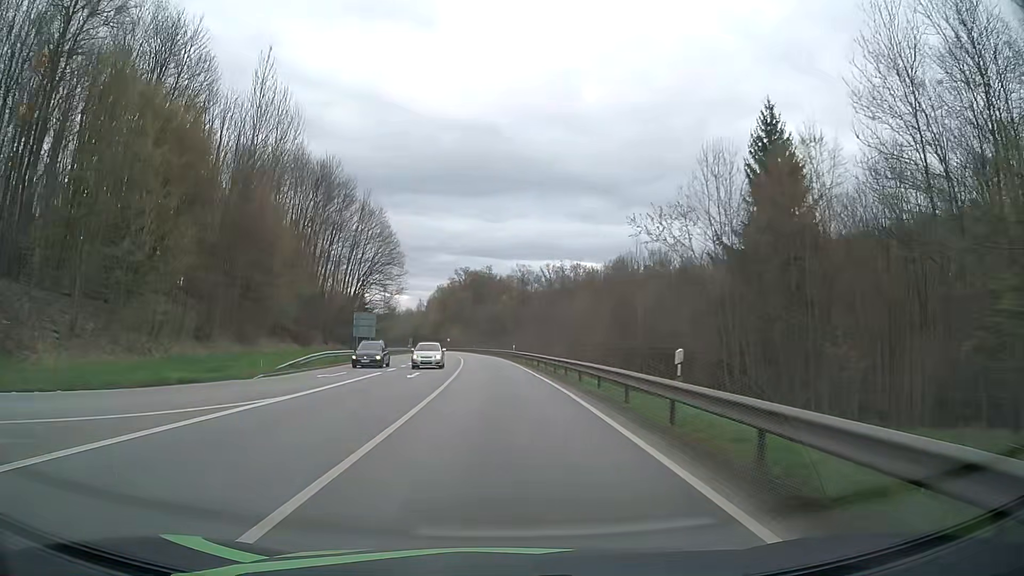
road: primary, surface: asphalt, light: Day
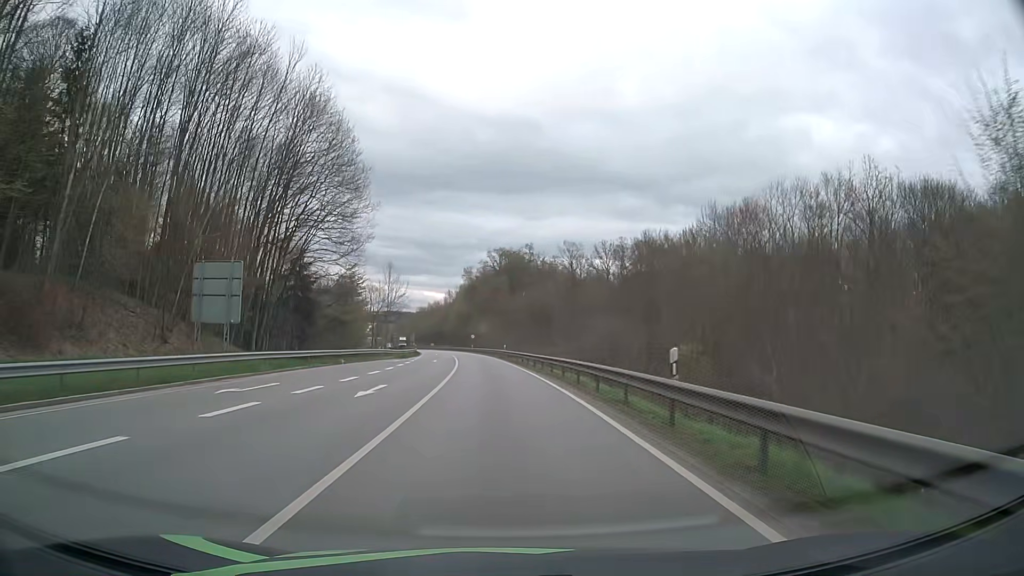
(-1.3, +48.1) m; -3°
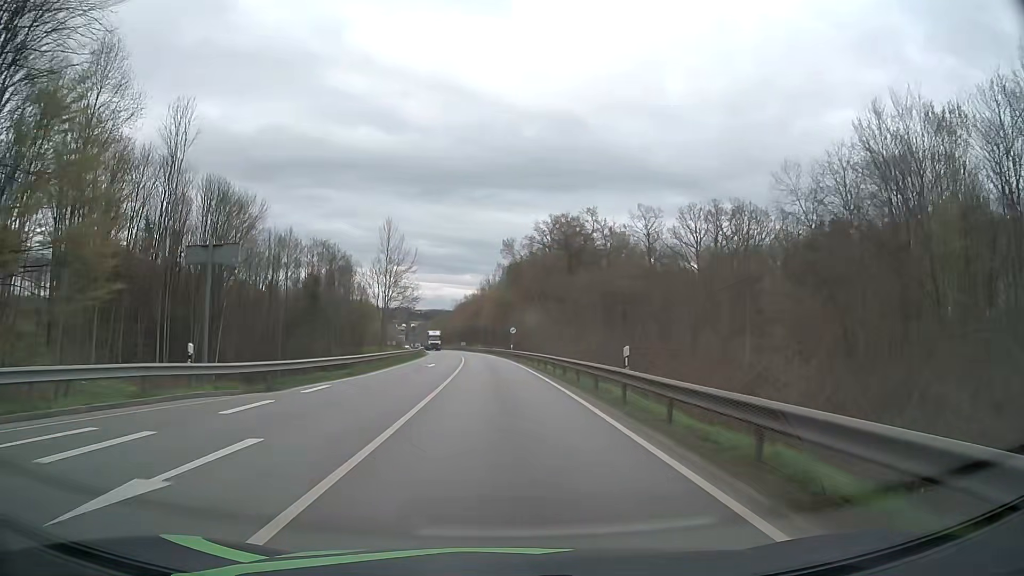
(-1.8, +47.7) m; -4°
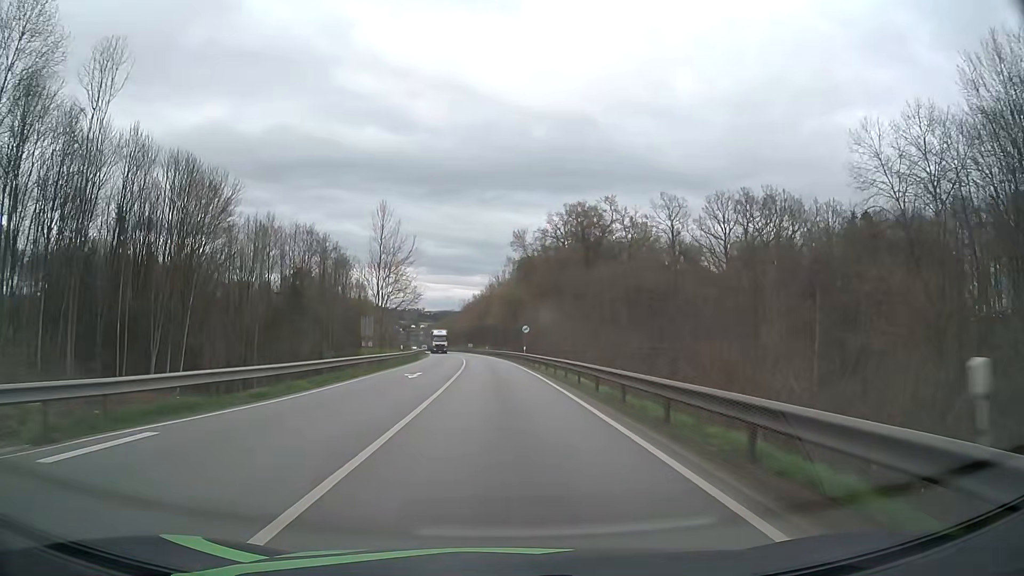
(-0.1, +11.8) m; -1°
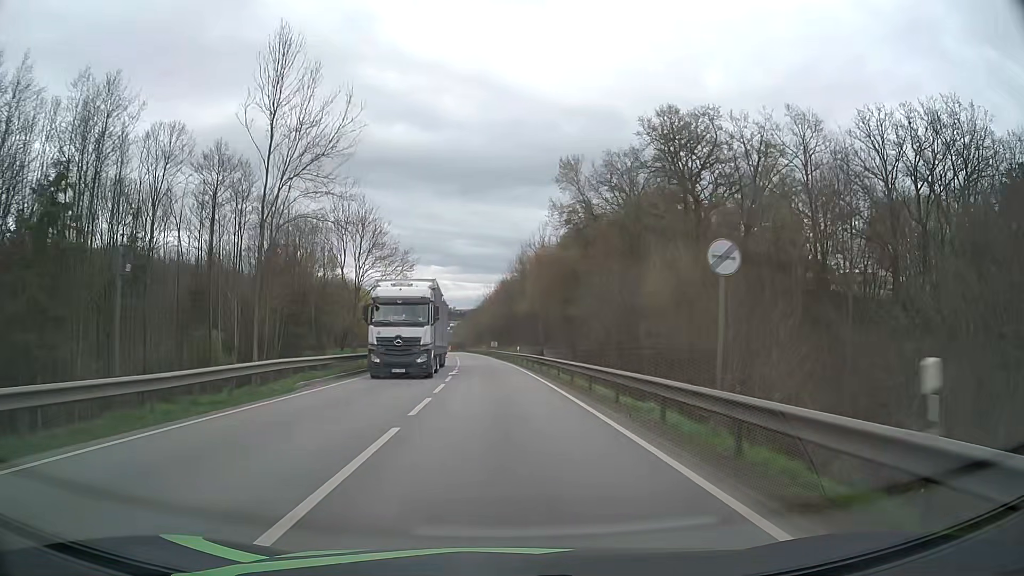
(-1.2, +47.6) m; -3°
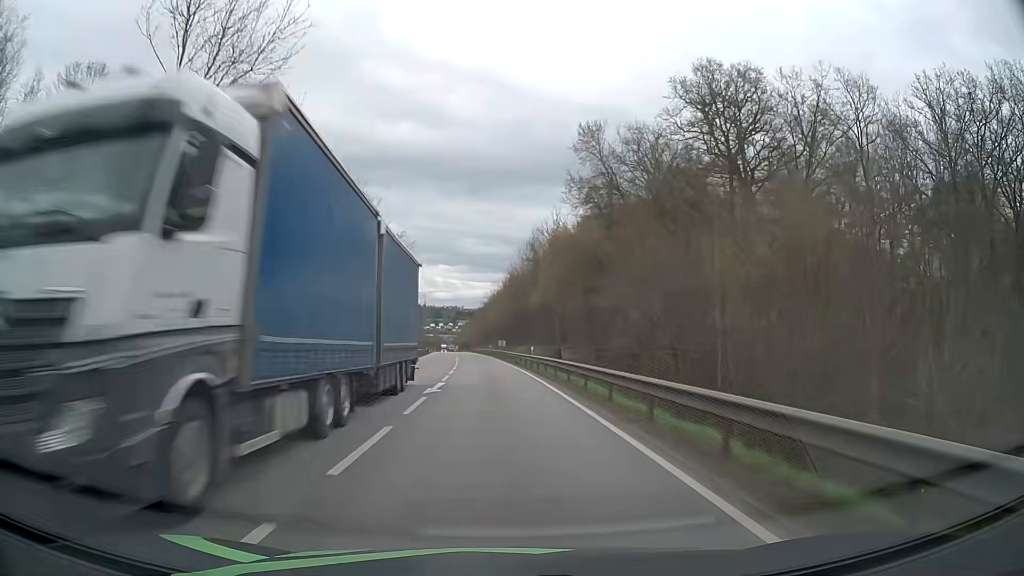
(-0.1, +12.0) m; -1°
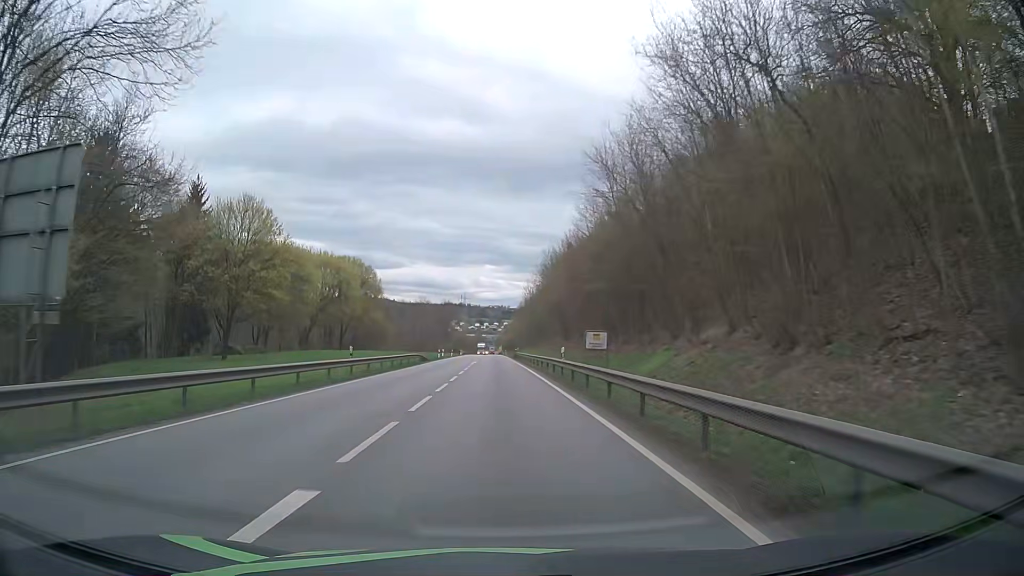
(-2.4, +59.3) m; -4°
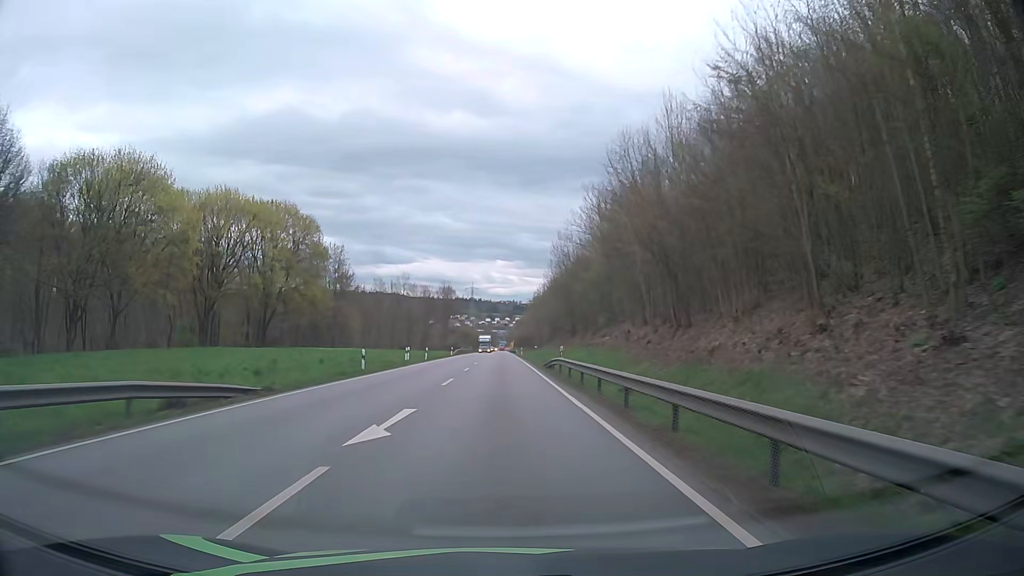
(-0.4, +46.6) m; -1°
